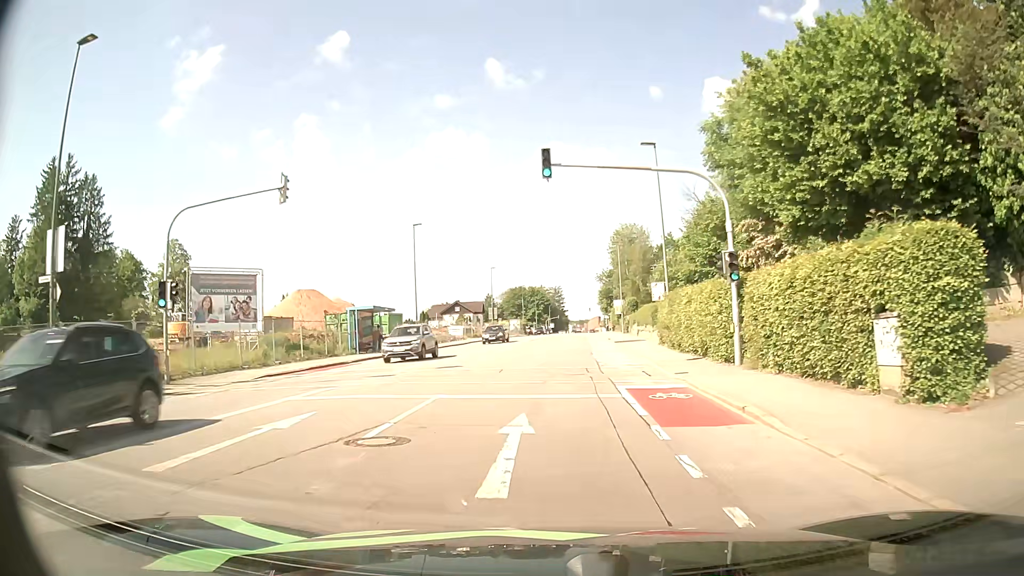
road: tertiary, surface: asphalt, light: Day
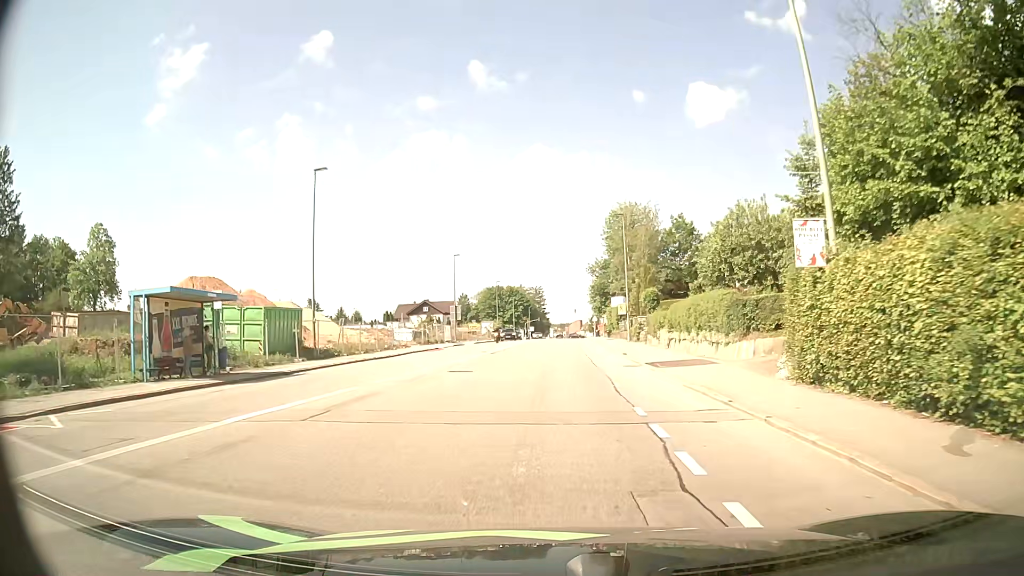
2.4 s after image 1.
(-0.1, +21.7) m; 0°
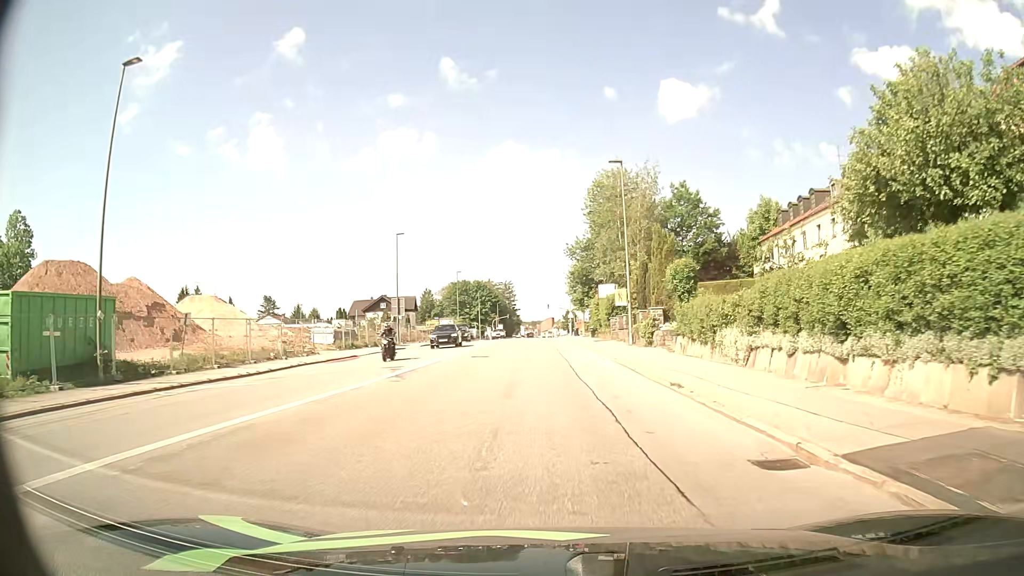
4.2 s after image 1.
(+0.4, +17.1) m; +3°
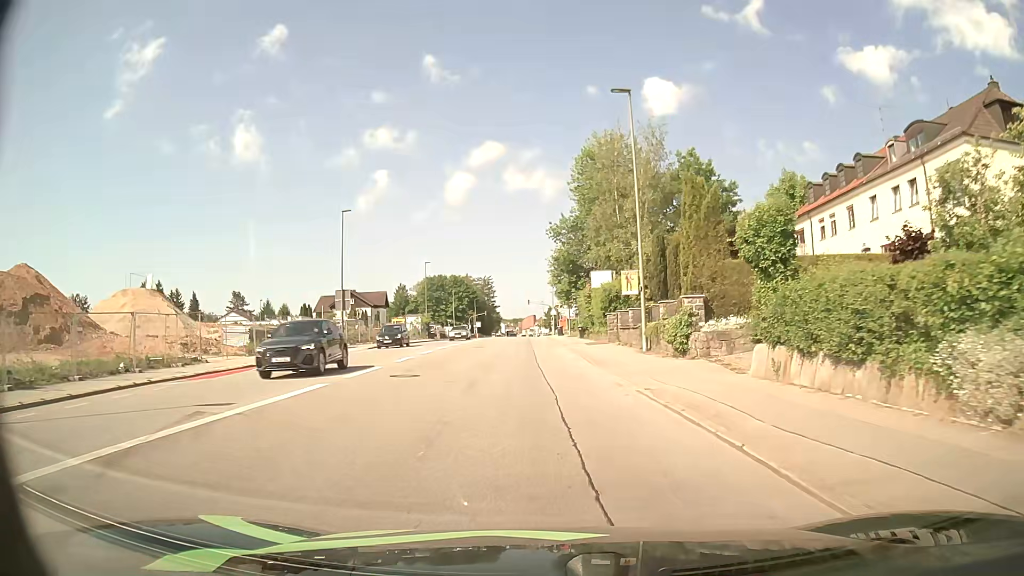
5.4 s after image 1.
(+0.2, +11.9) m; +2°
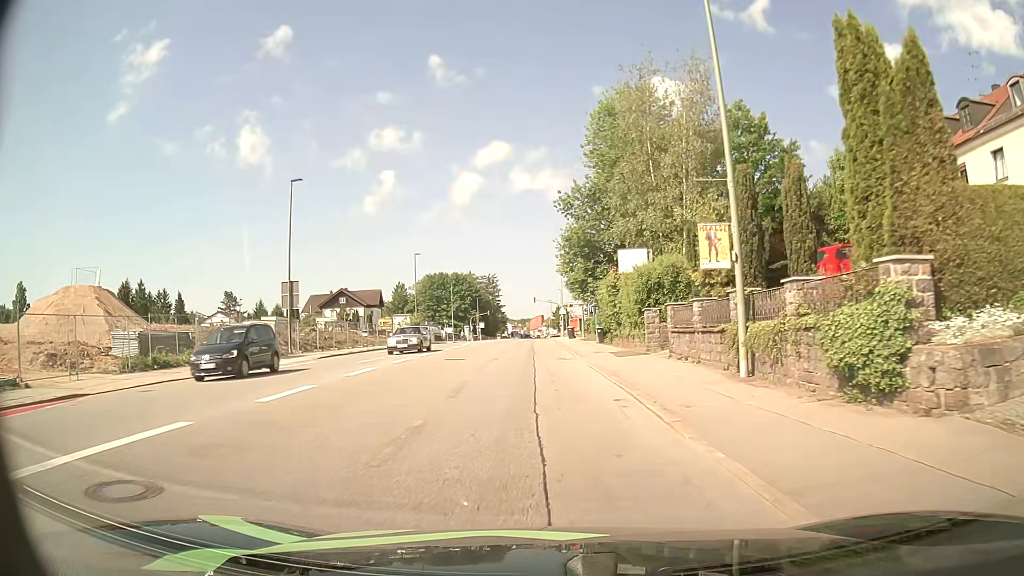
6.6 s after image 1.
(-0.2, +12.3) m; -1°
(0, +10) (0, +20) (-1, +30) (-1, +40) (-1, +50) (-1, +60) (-1, +70) (-2, +80) (-2, +90) (-2, +100) m
